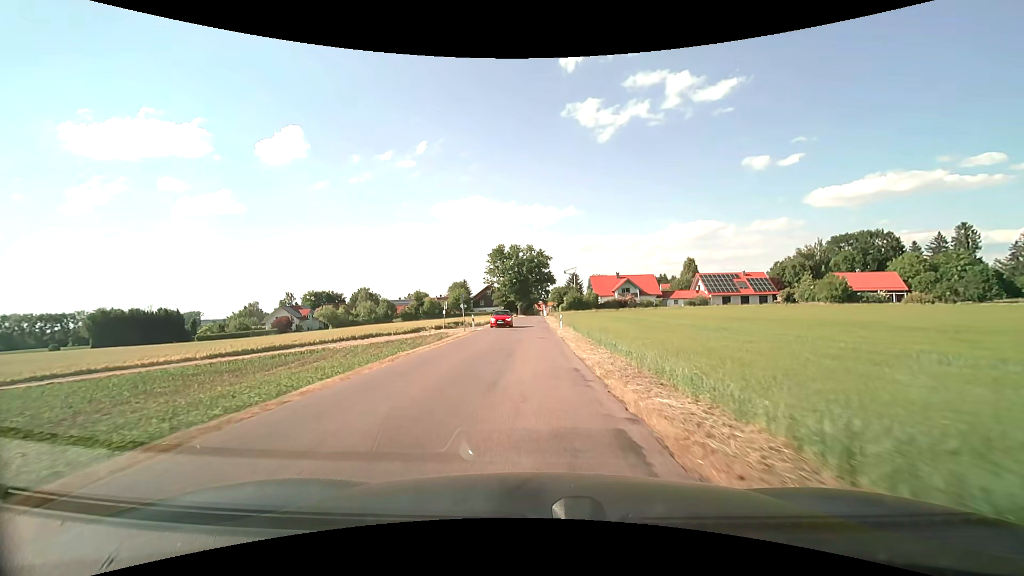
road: unclassified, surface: asphalt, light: Day
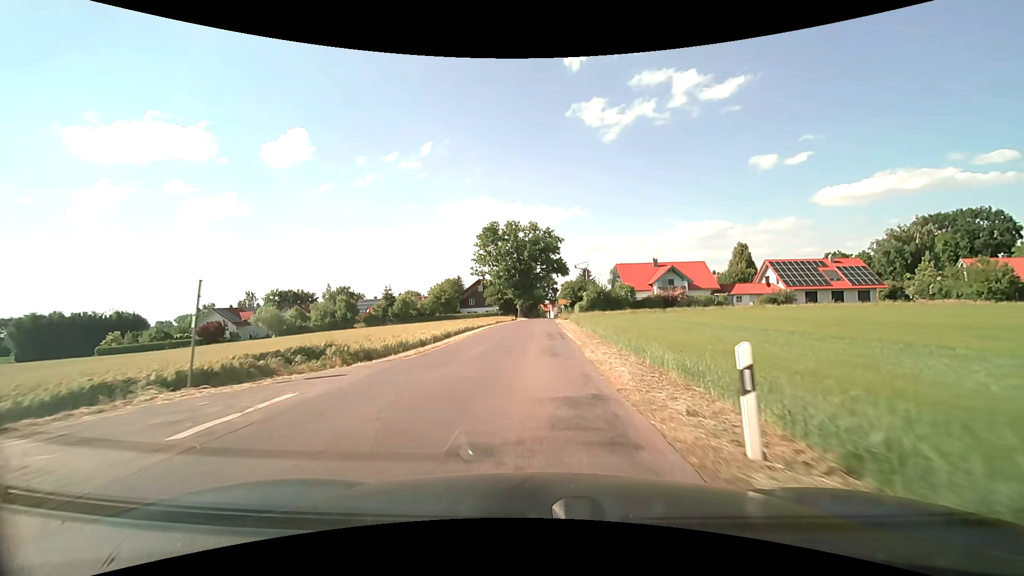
(-0.1, +32.4) m; -1°
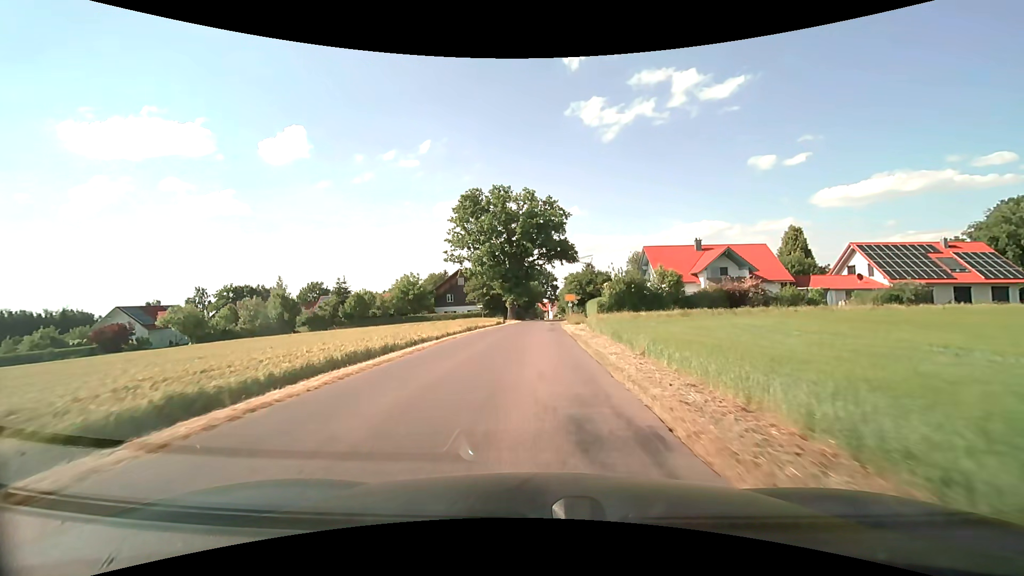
(+0.2, +24.0) m; +1°
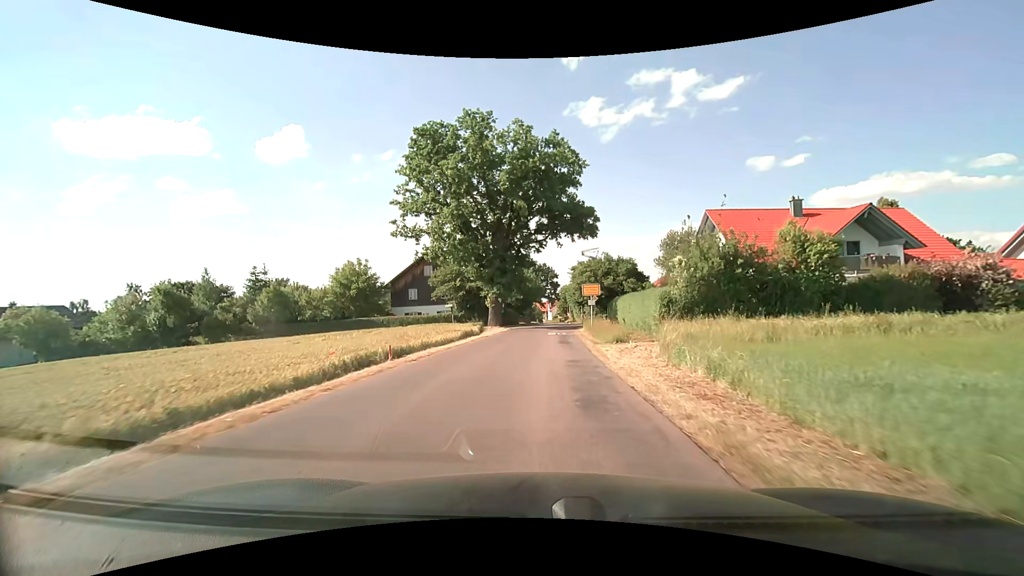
(0.0, +23.7) m; 0°
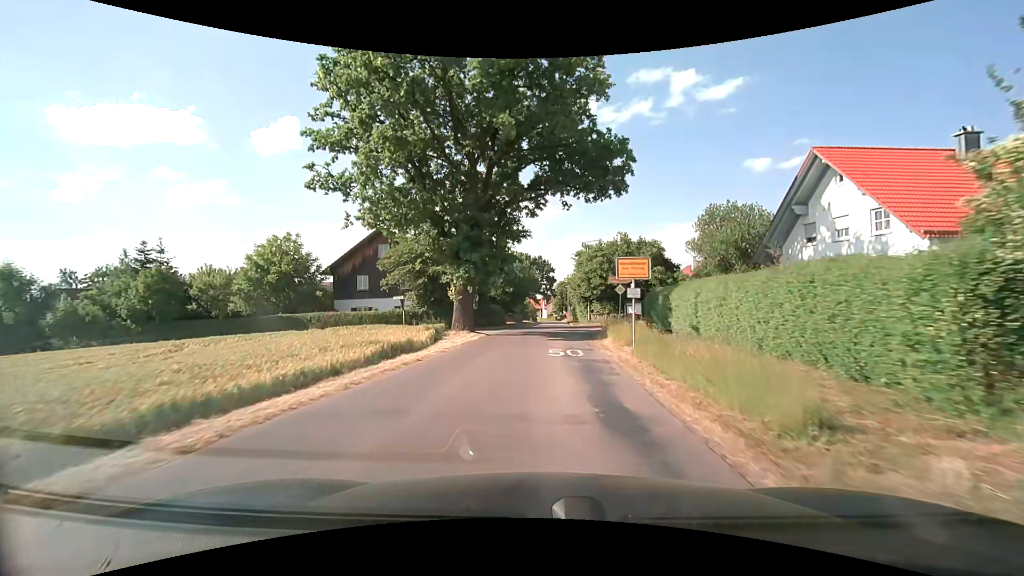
(+0.1, +15.4) m; +1°
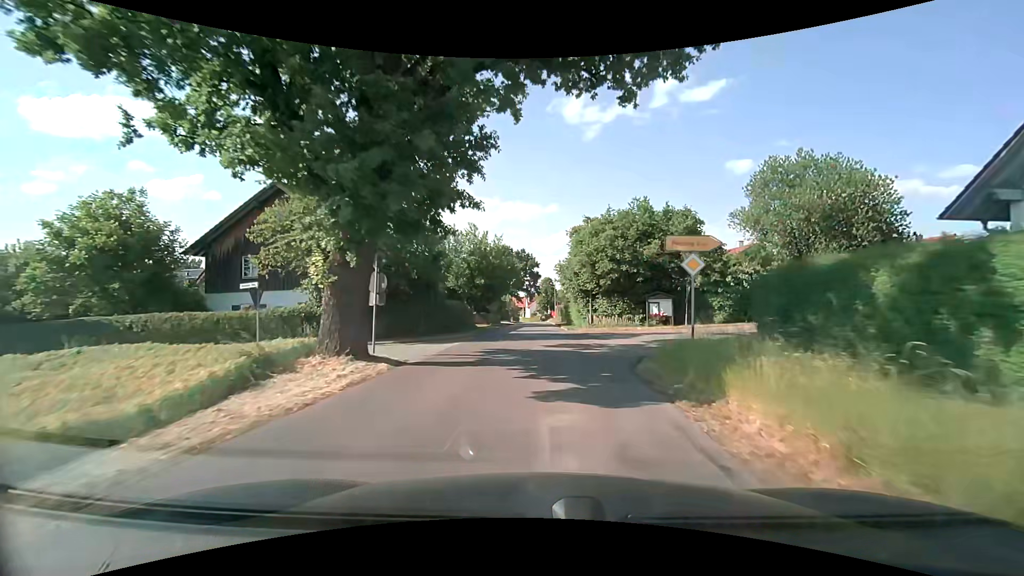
(+0.2, +14.8) m; +2°
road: residential
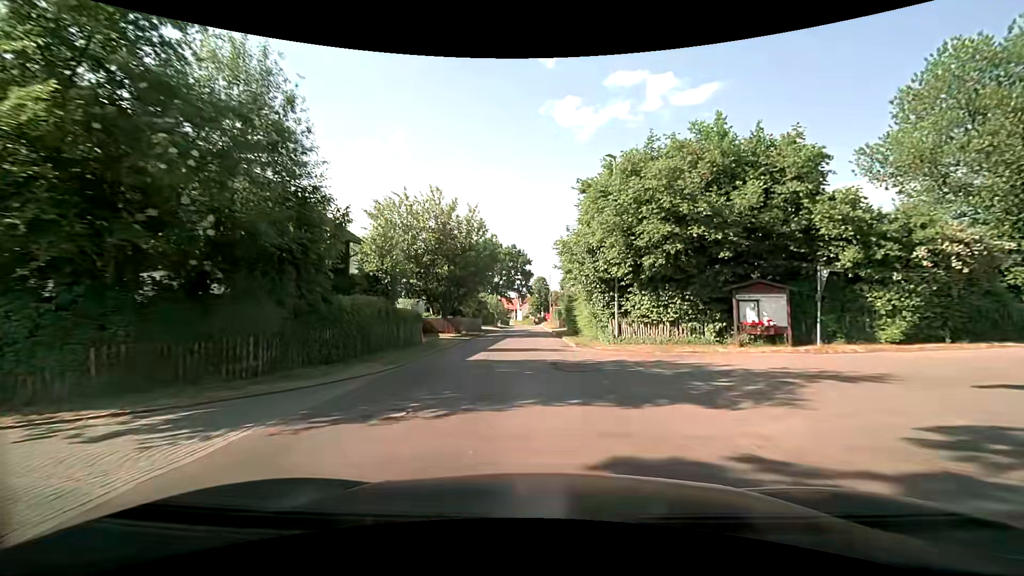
(+0.2, +14.3) m; +1°
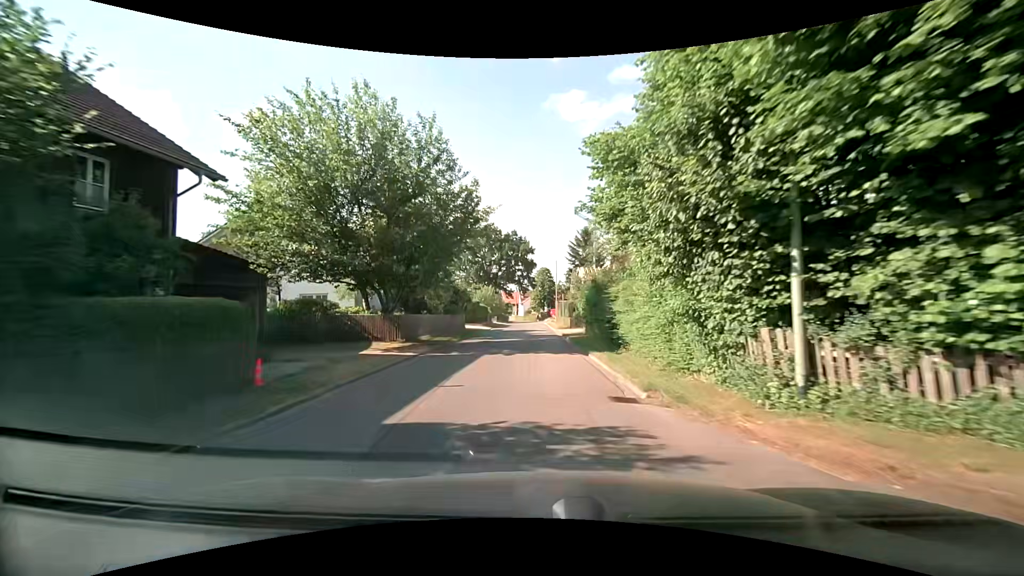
(-0.1, +13.8) m; 0°
(0, +10) (0, +20) (0, +30) (0, +40) (-1, +50) (-1, +60) (-2, +70) (-2, +80) (-3, +90) (-3, +100) m
